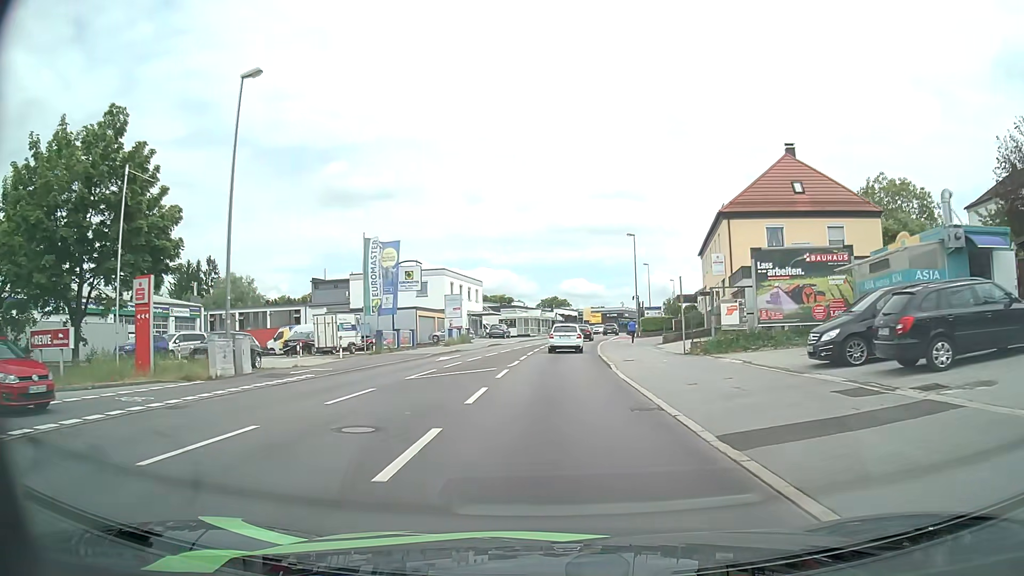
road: tertiary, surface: asphalt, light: Day
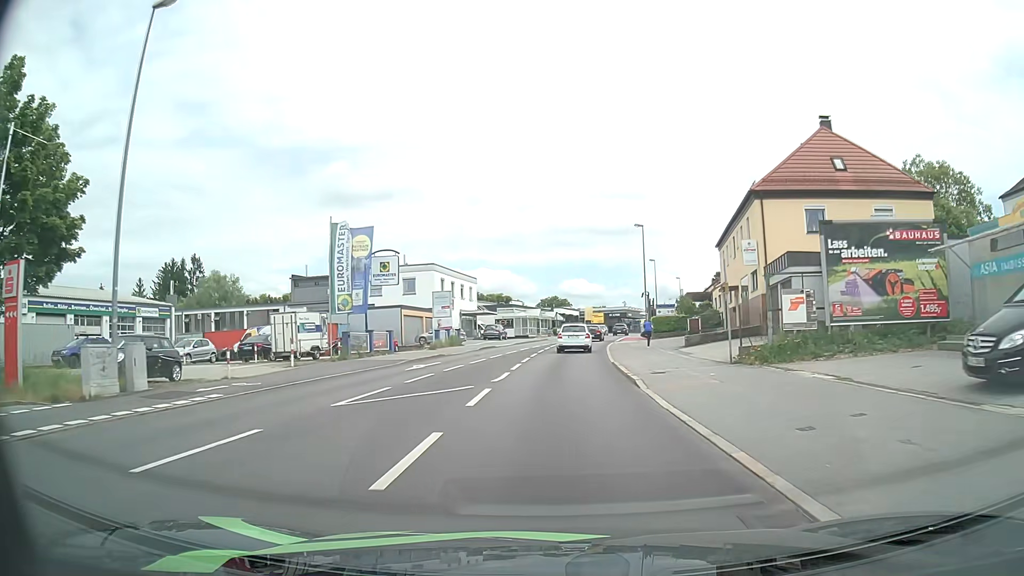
(0.0, +6.4) m; 0°
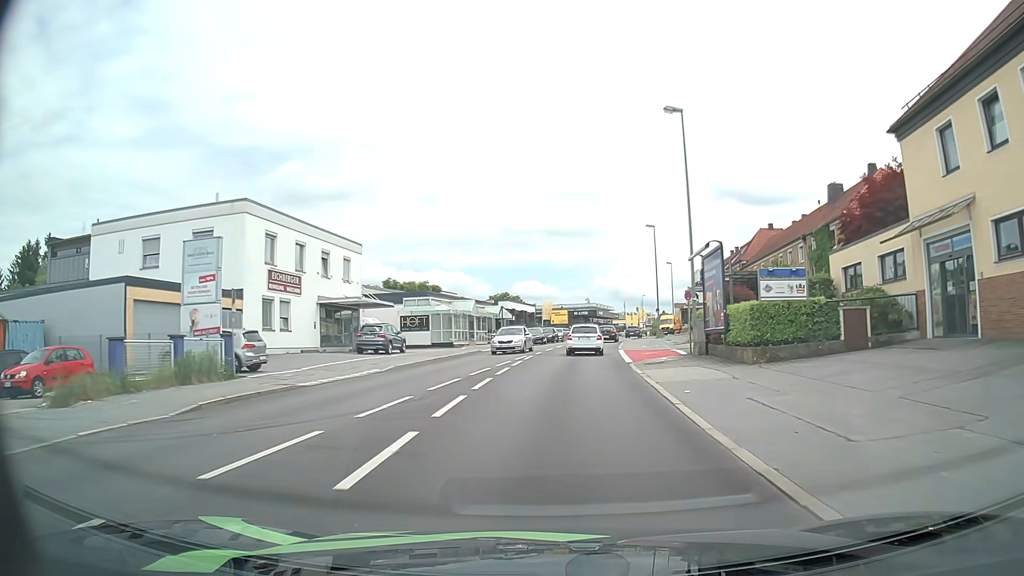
(+1.0, +34.0) m; +4°
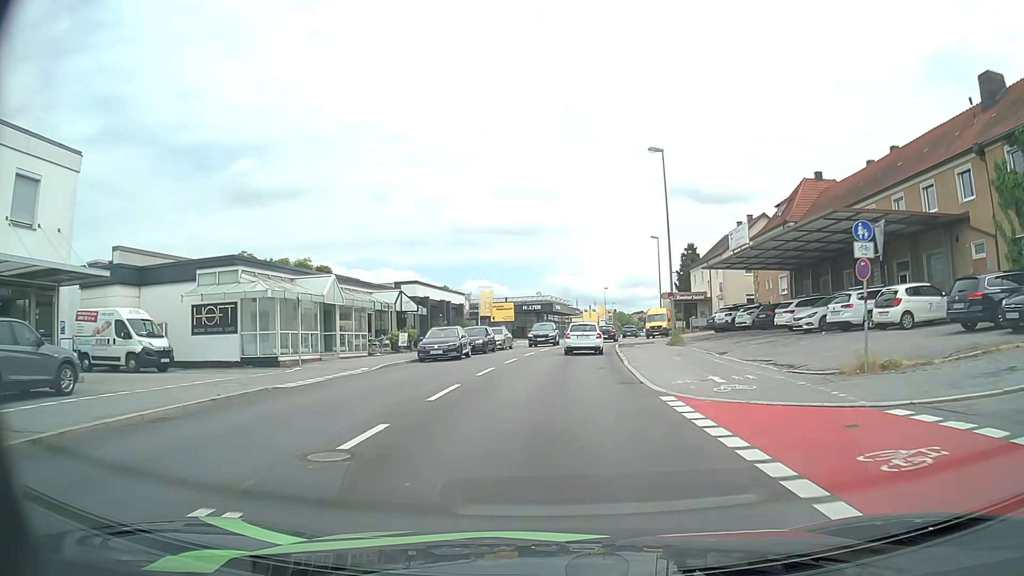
(+1.0, +26.6) m; +4°
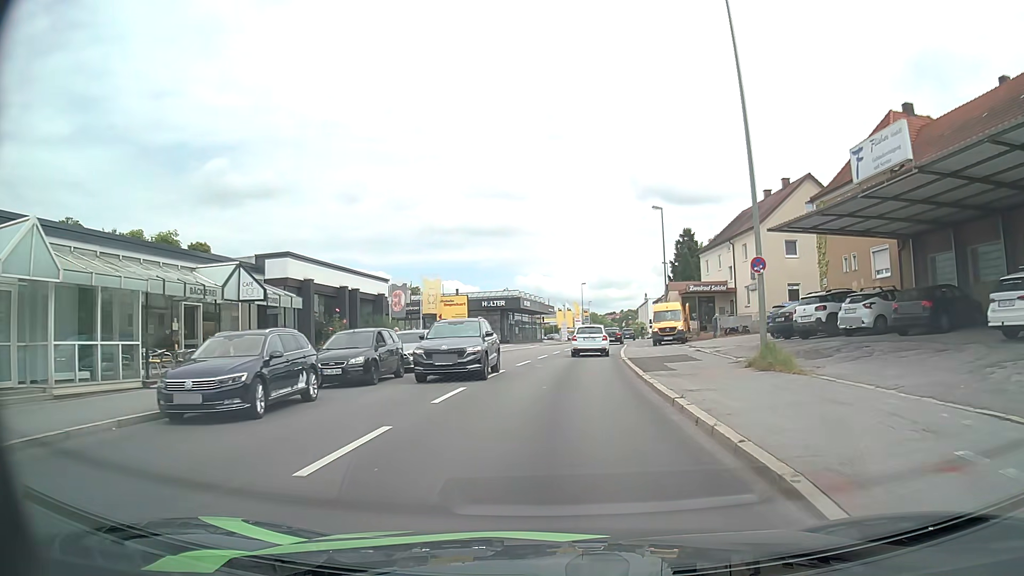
(+0.4, +18.1) m; +2°
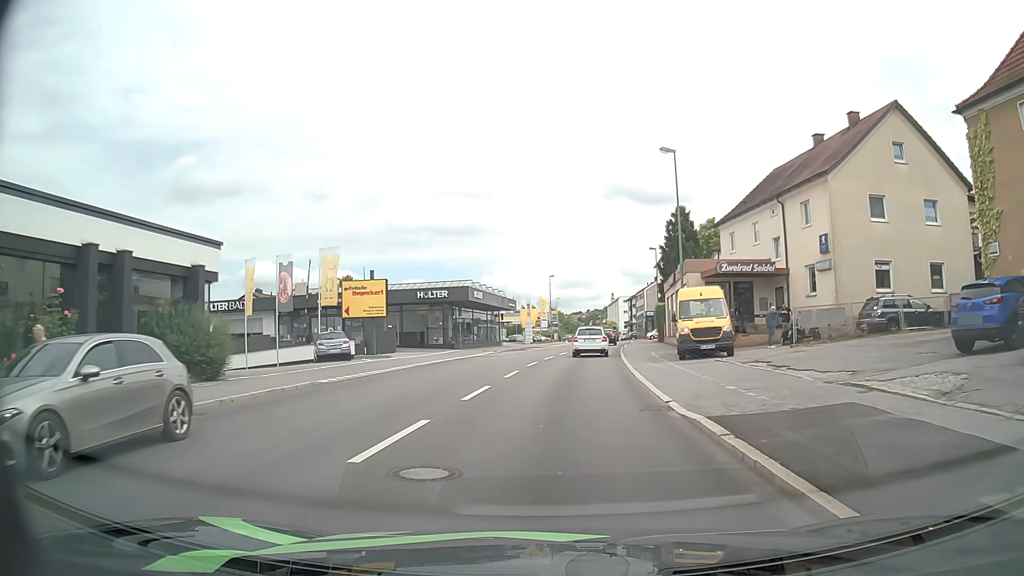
(+0.4, +17.1) m; +3°
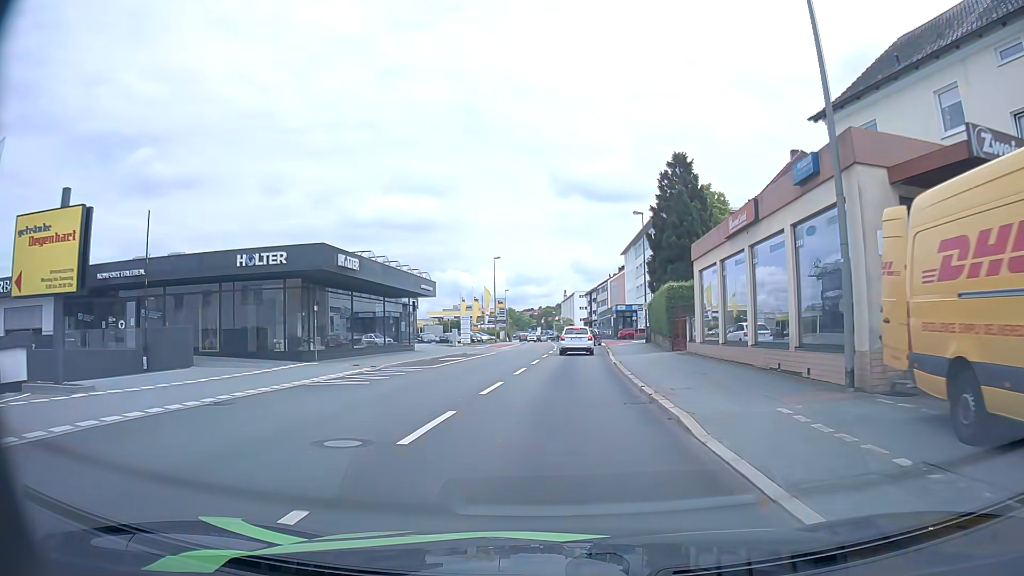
(+0.9, +22.8) m; +4°
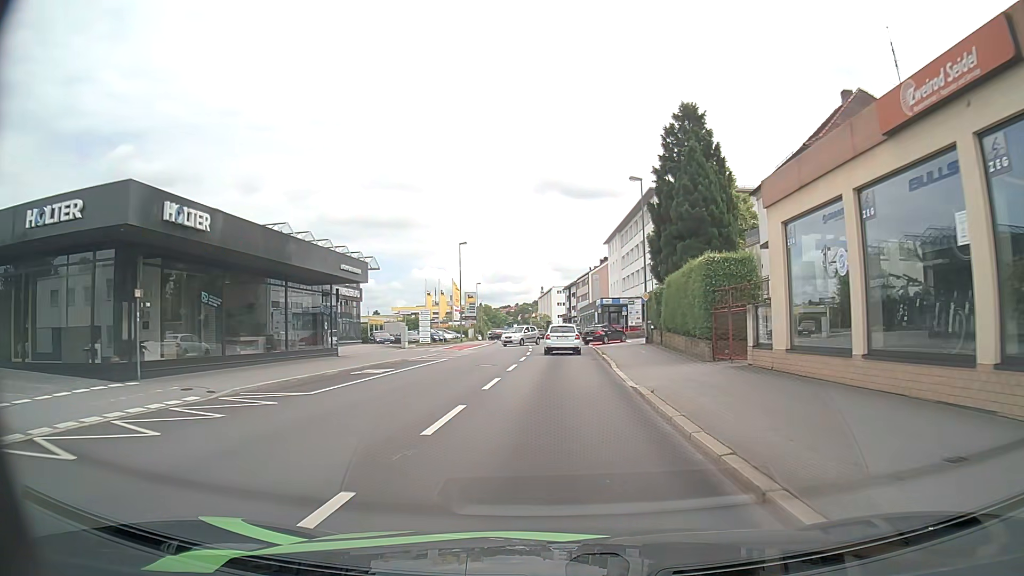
(+0.2, +11.5) m; +2°
(0, +10) (0, +20) (+1, +30) (+1, +40) (+1, +50) (+1, +60) (+1, +70) (0, +80) (0, +90) (-1, +100) m
